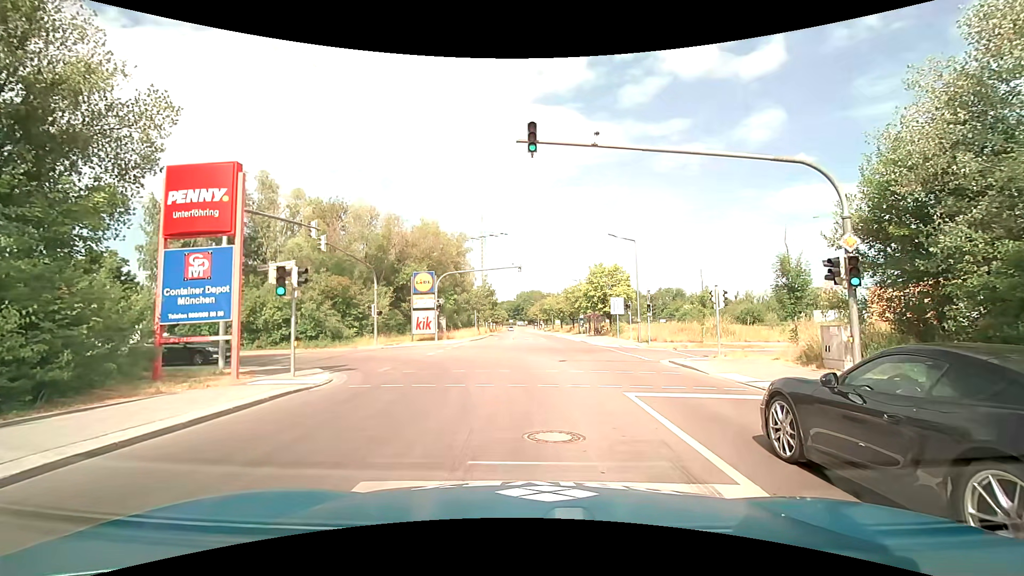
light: Day
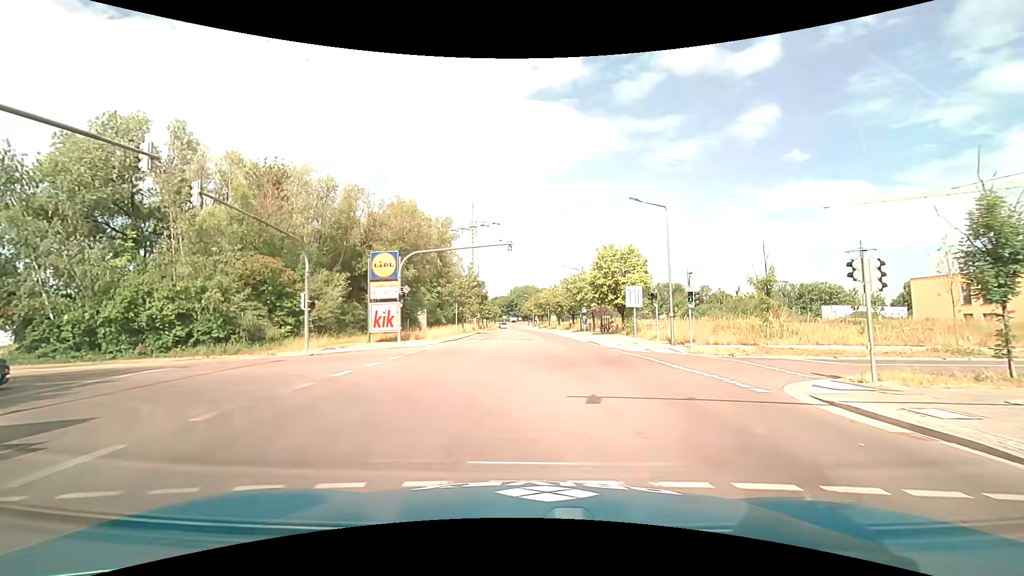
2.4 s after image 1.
(+0.2, +11.3) m; +2°
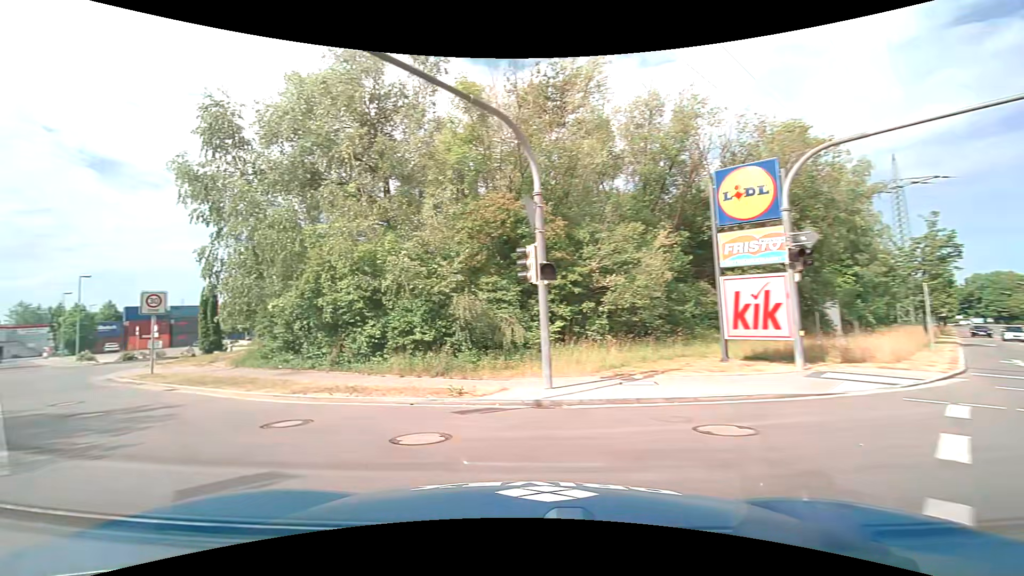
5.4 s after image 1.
(-3.5, +18.6) m; -40°
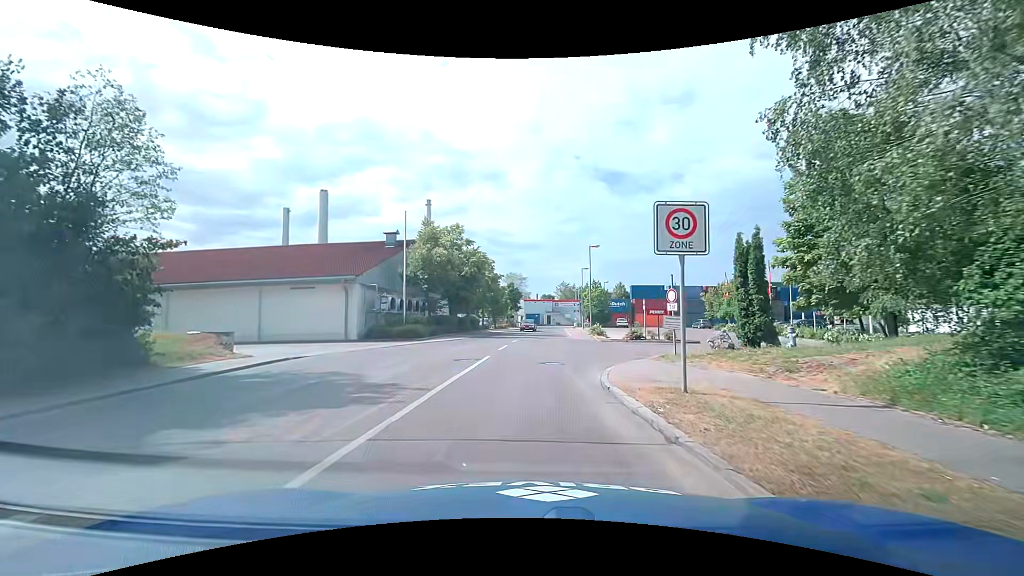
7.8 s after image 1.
(-8.5, +12.3) m; -54°
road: residential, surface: asphalt
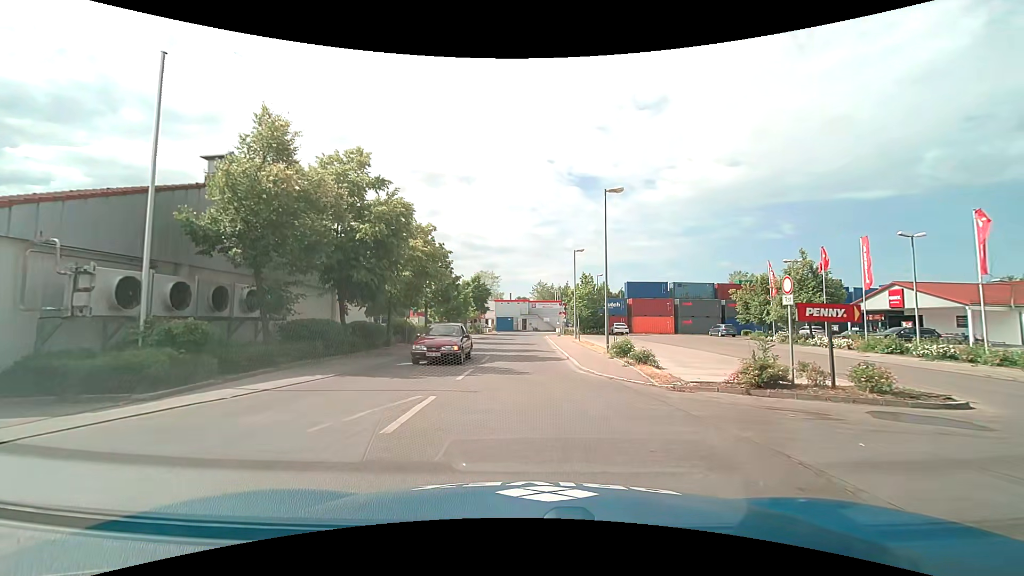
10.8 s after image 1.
(+0.5, +19.4) m; +3°
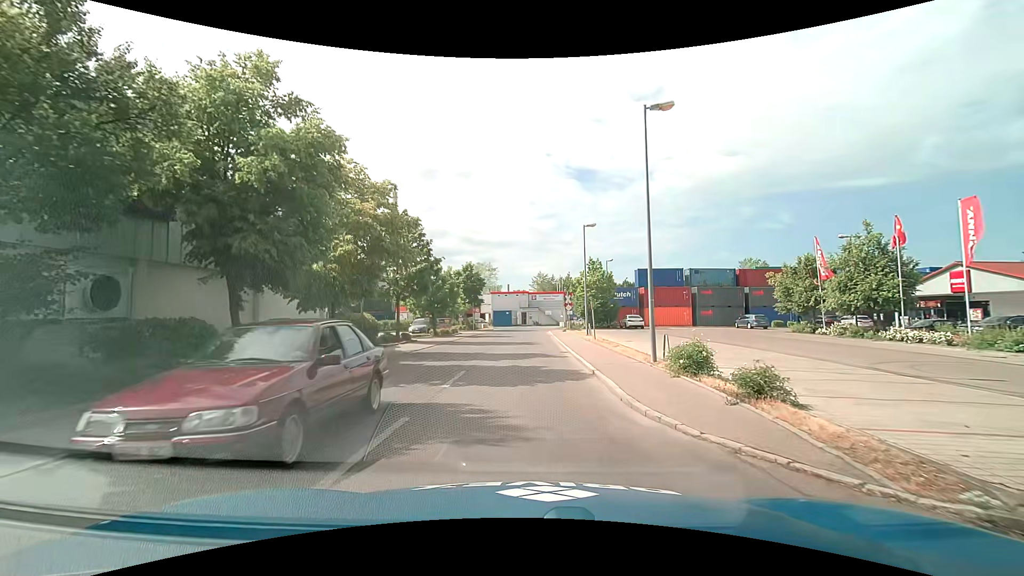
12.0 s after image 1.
(0.0, +8.0) m; 0°
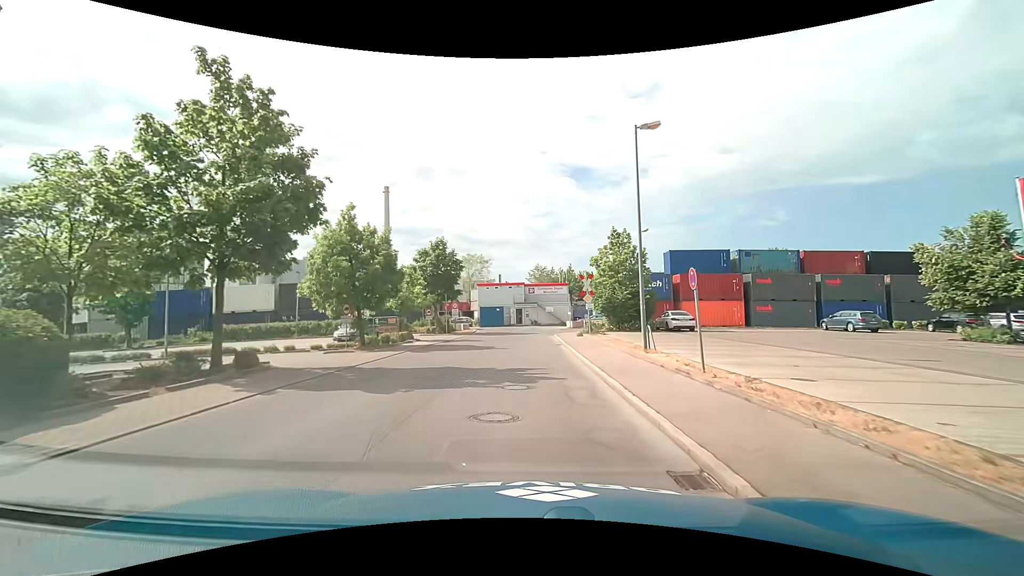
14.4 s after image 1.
(+0.1, +17.0) m; 0°
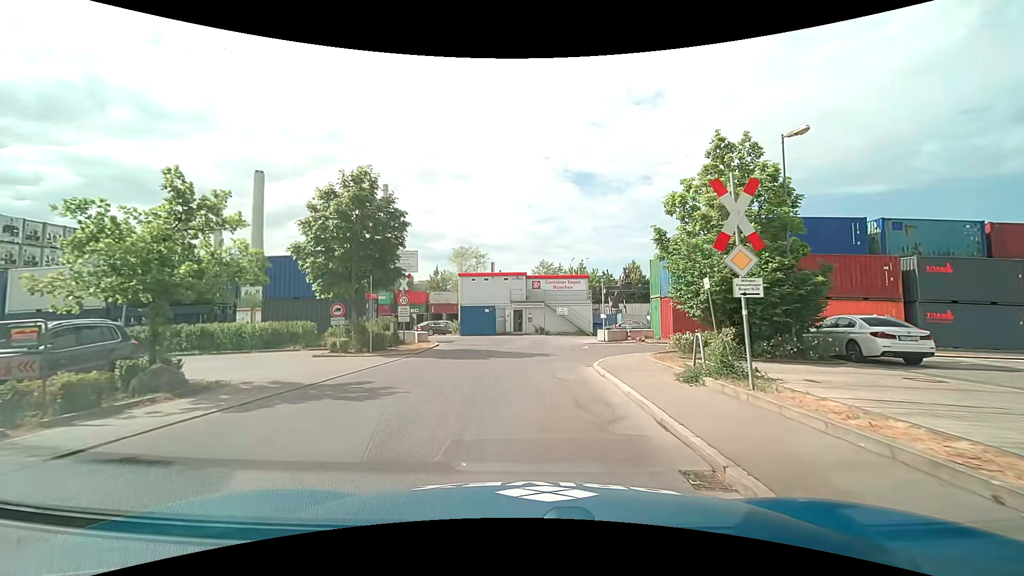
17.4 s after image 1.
(-0.1, +20.1) m; 0°
